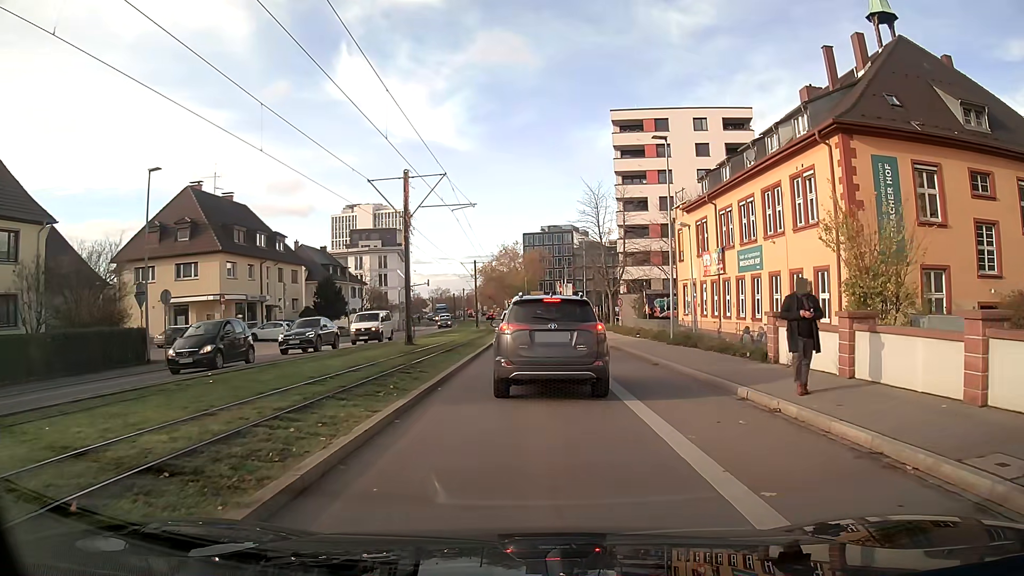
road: secondary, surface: asphalt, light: Day
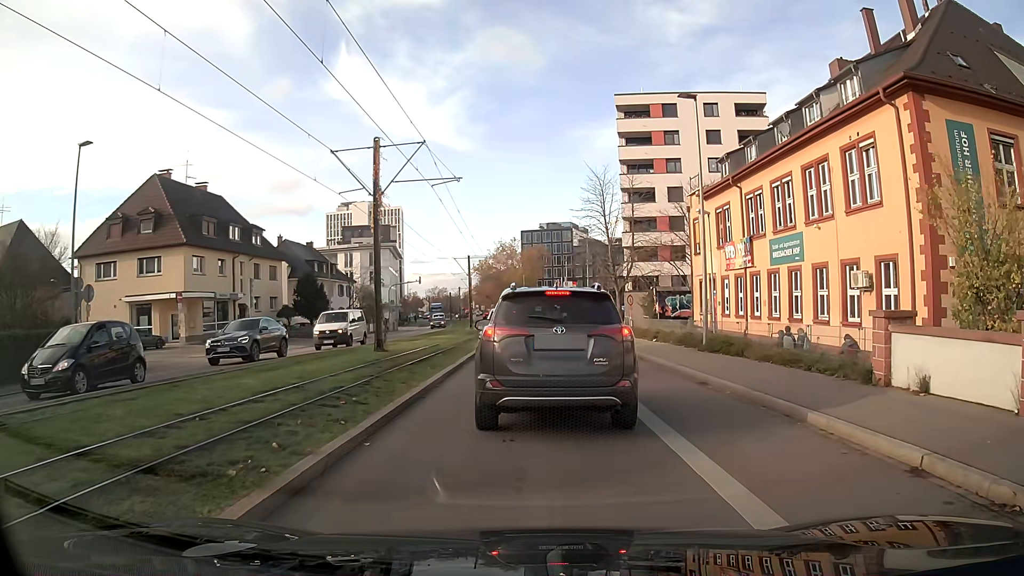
(0.0, +5.1) m; 0°
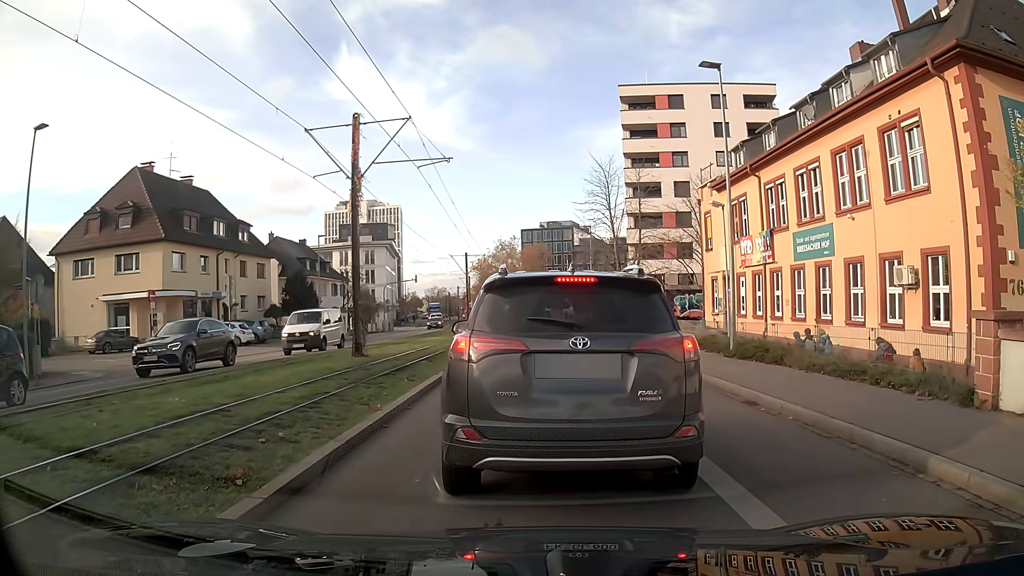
(0.0, +2.7) m; -1°
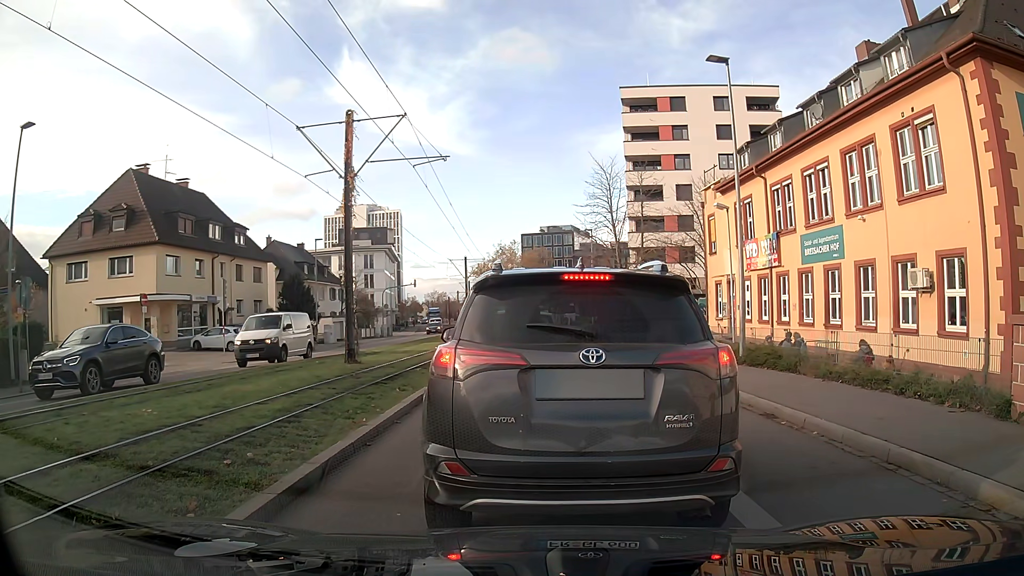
(0.0, +0.8) m; 0°
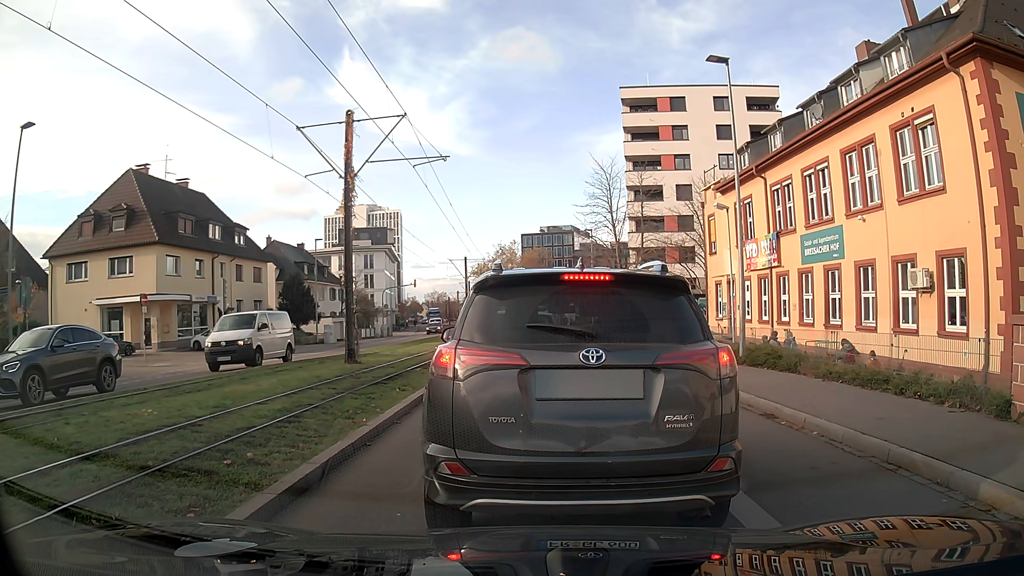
(0.0, 0.0) m; 0°
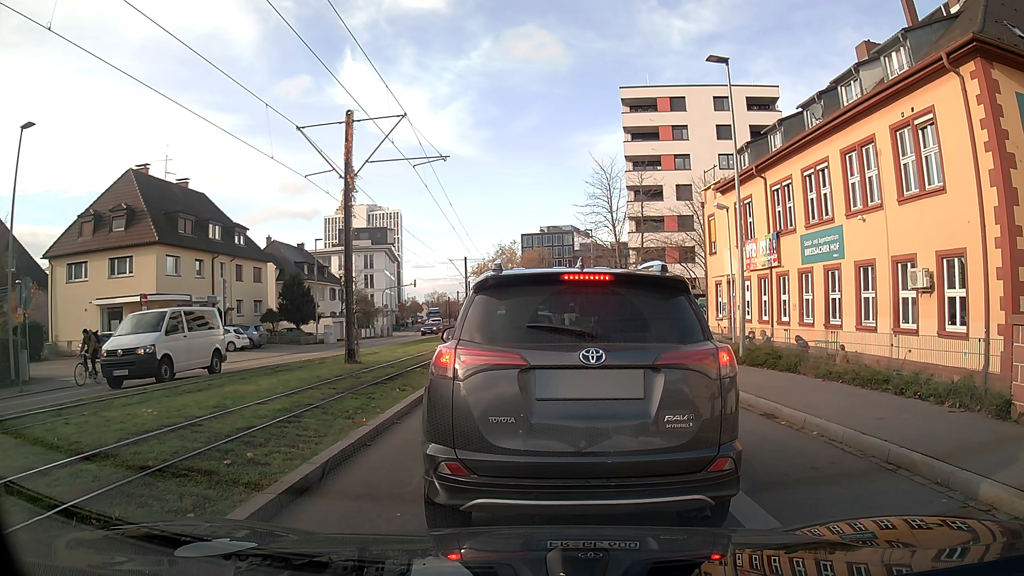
(0.0, 0.0) m; 0°
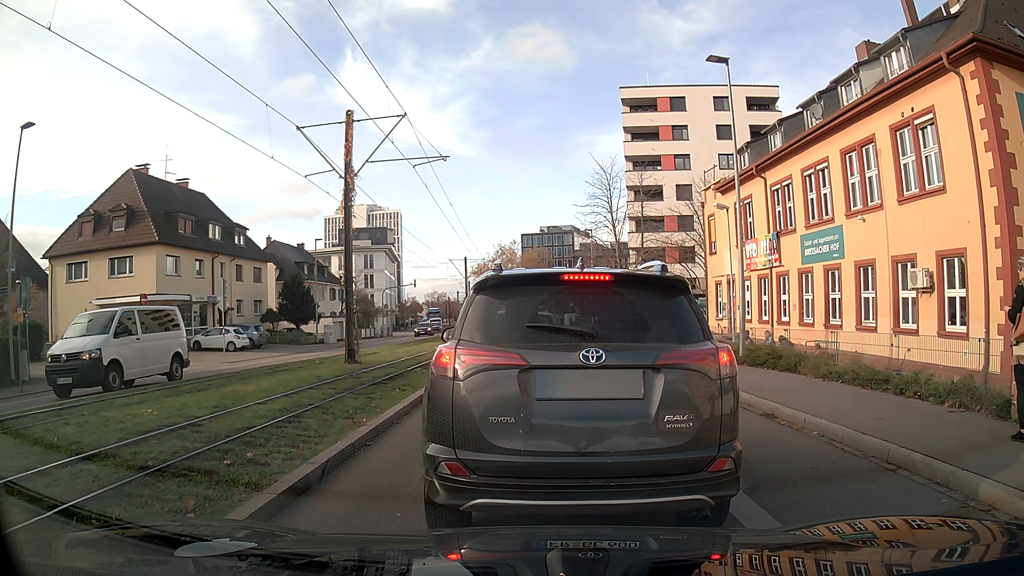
(0.0, 0.0) m; 0°
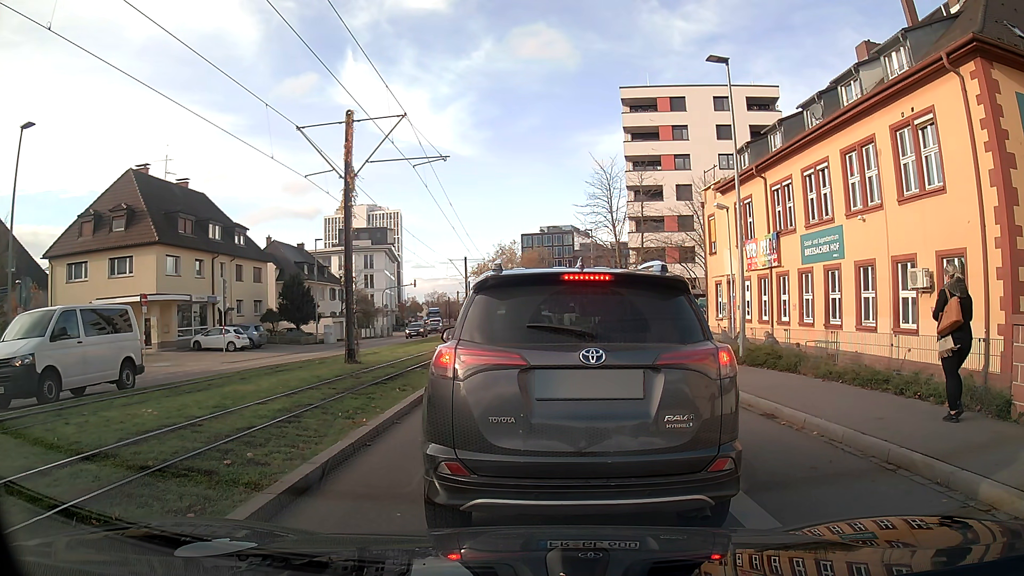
(0.0, 0.0) m; 0°
